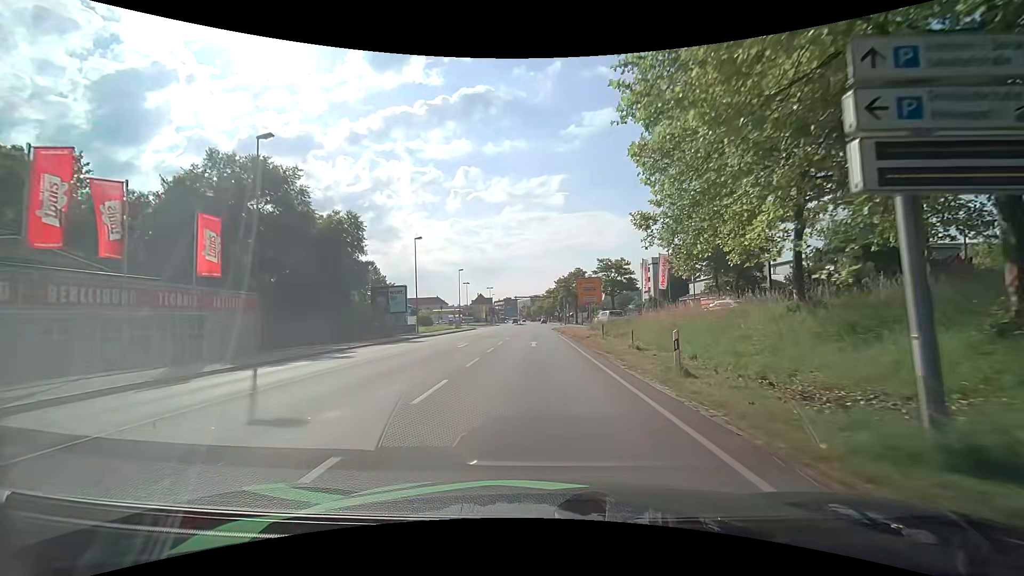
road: primary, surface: asphalt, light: Day
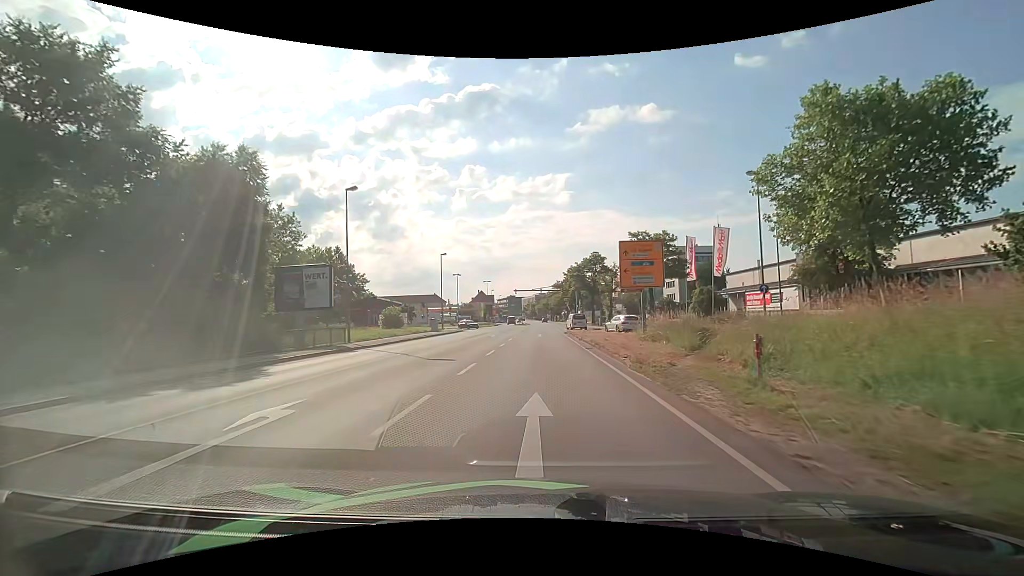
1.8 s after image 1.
(-0.1, +20.3) m; 0°
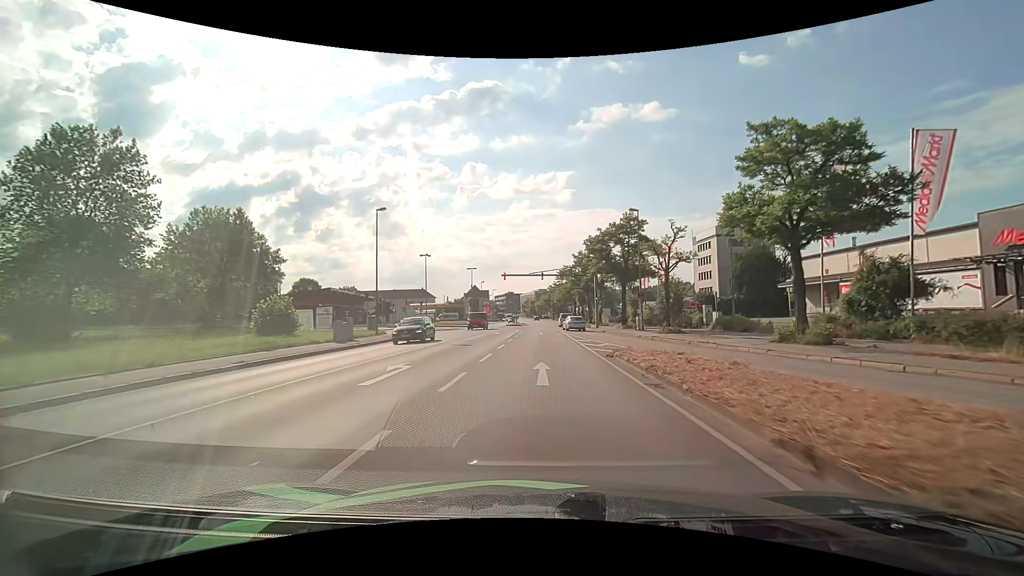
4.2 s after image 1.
(-0.1, +26.9) m; 0°
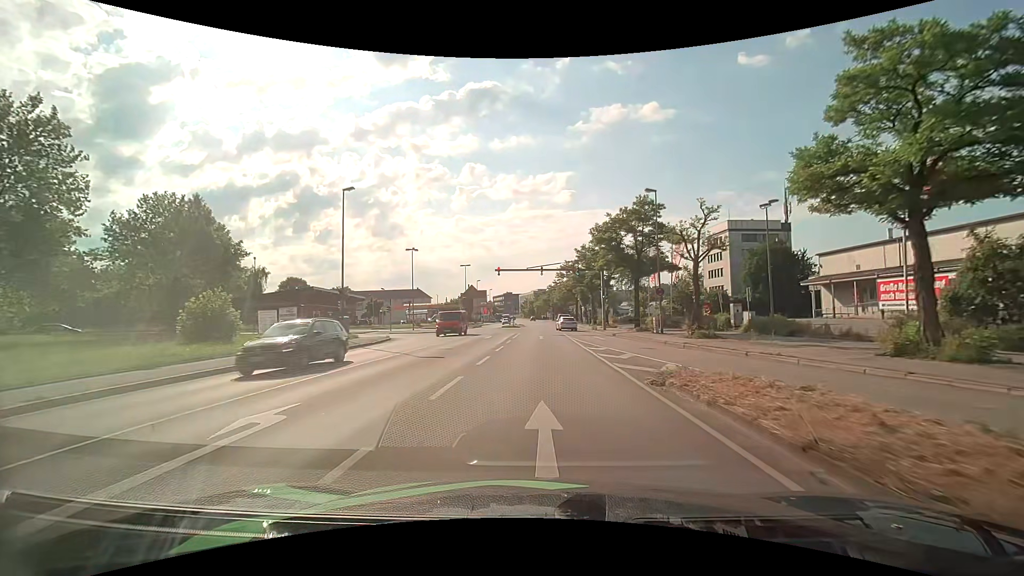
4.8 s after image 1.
(0.0, +6.7) m; 0°
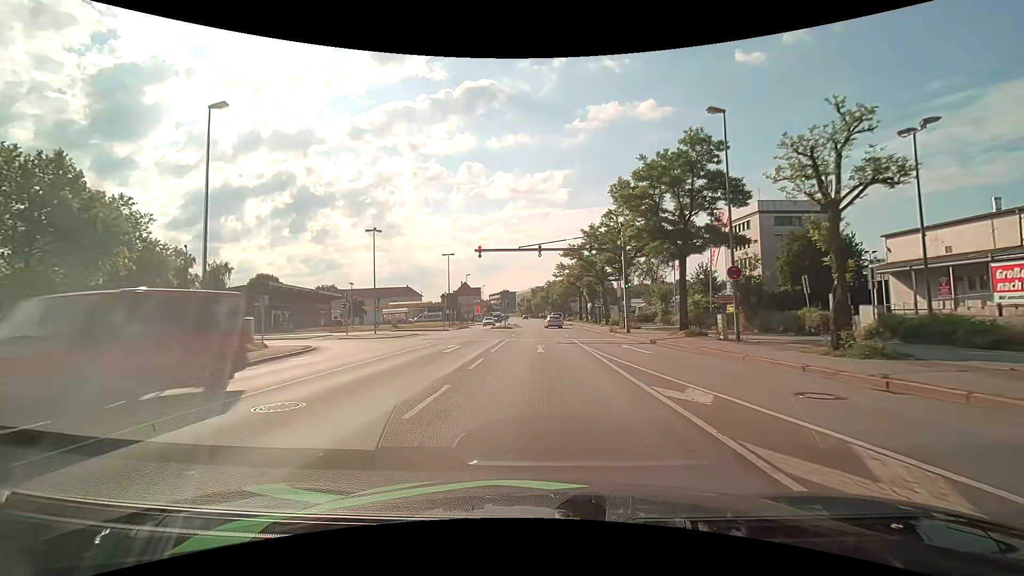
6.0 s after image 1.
(+0.1, +13.5) m; 0°
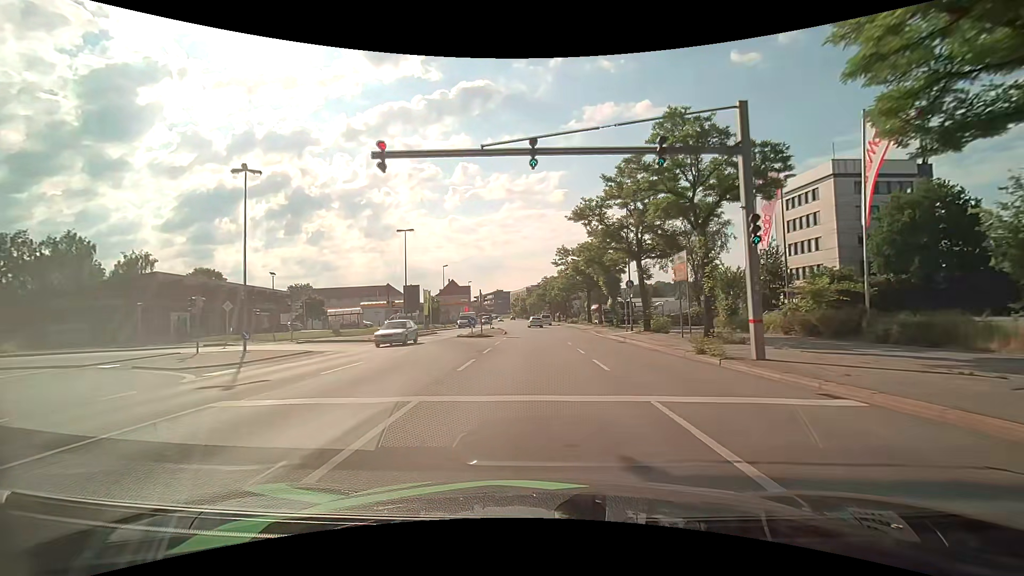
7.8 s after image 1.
(+0.1, +20.7) m; +1°
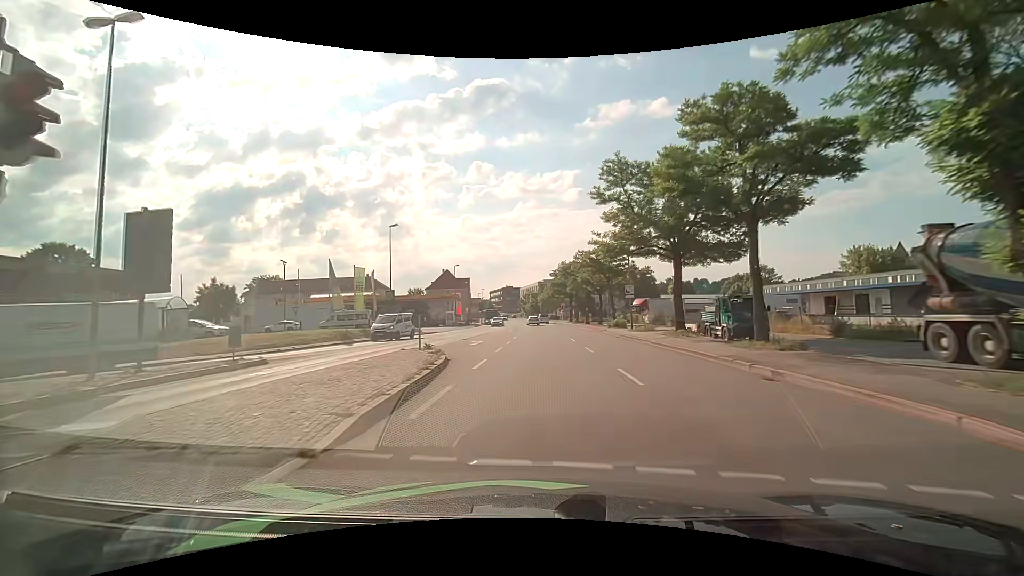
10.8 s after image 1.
(-0.7, +35.7) m; -2°
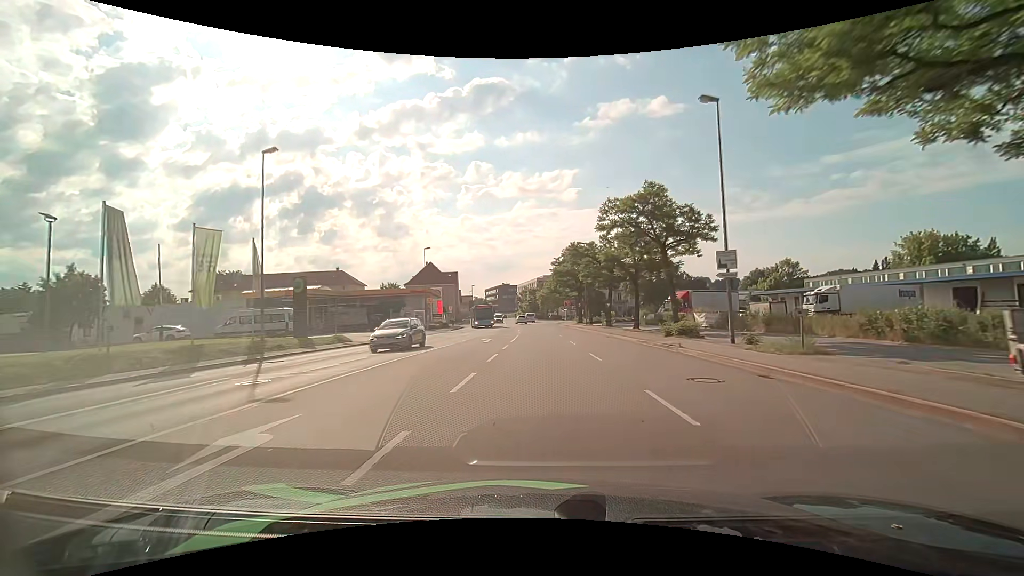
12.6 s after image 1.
(-0.1, +21.6) m; 0°
(0, +10) (0, +20) (0, +30) (0, +40) (0, +50) (-1, +60) (-2, +70) (-3, +80) (-4, +90) (-5, +100) m
